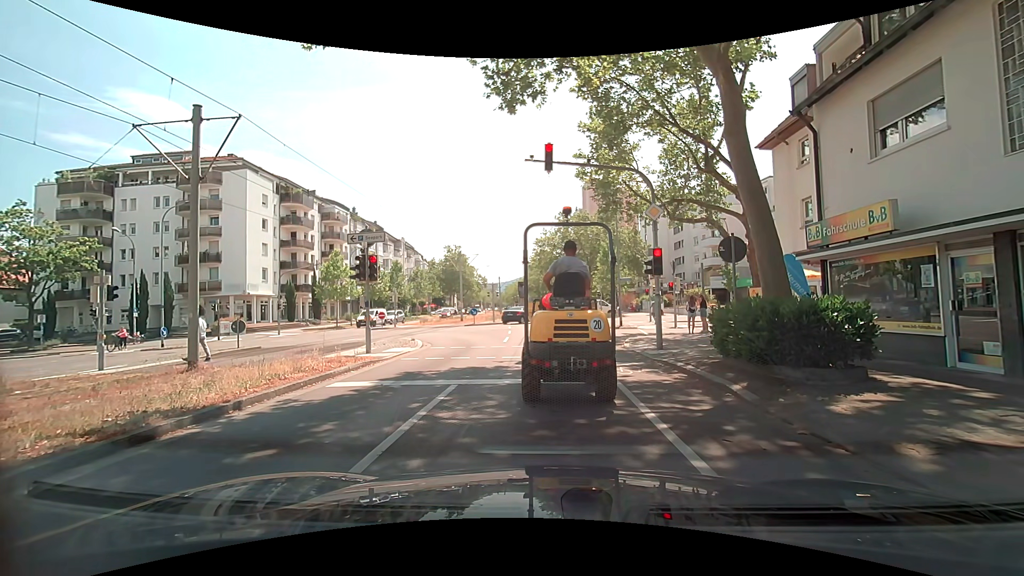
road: tertiary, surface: asphalt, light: Day
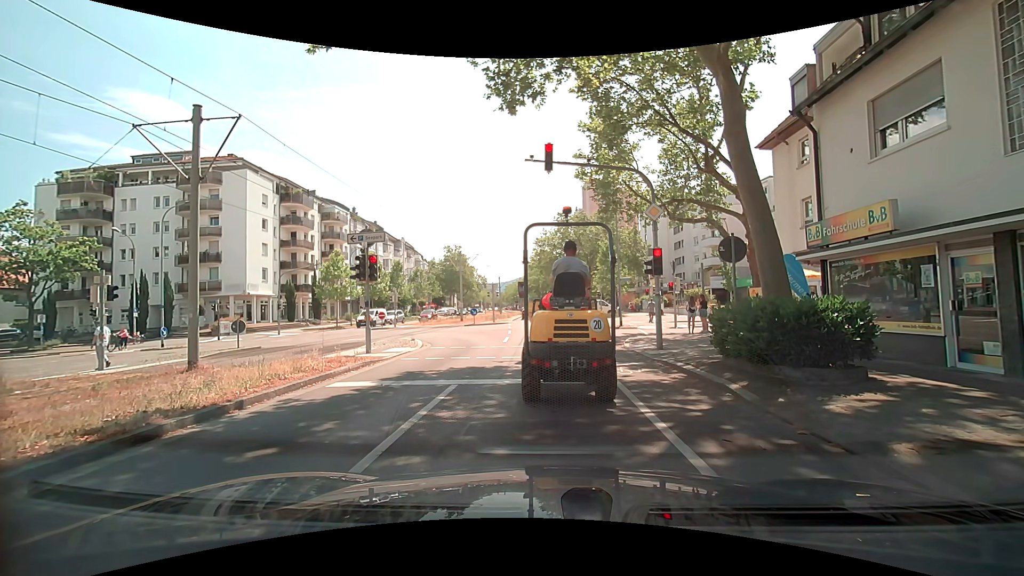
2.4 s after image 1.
(0.0, 0.0) m; 0°
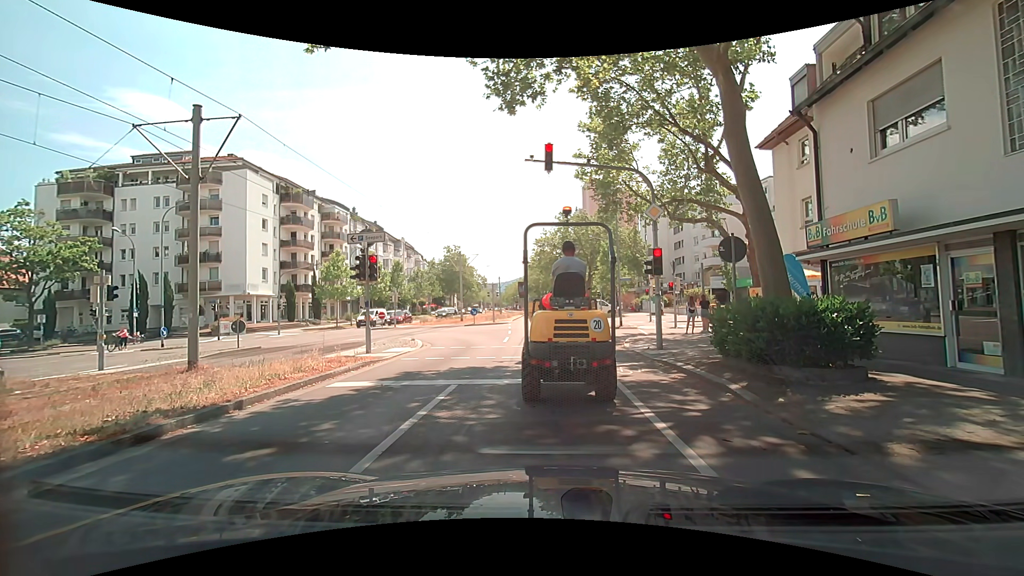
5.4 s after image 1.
(0.0, 0.0) m; 0°
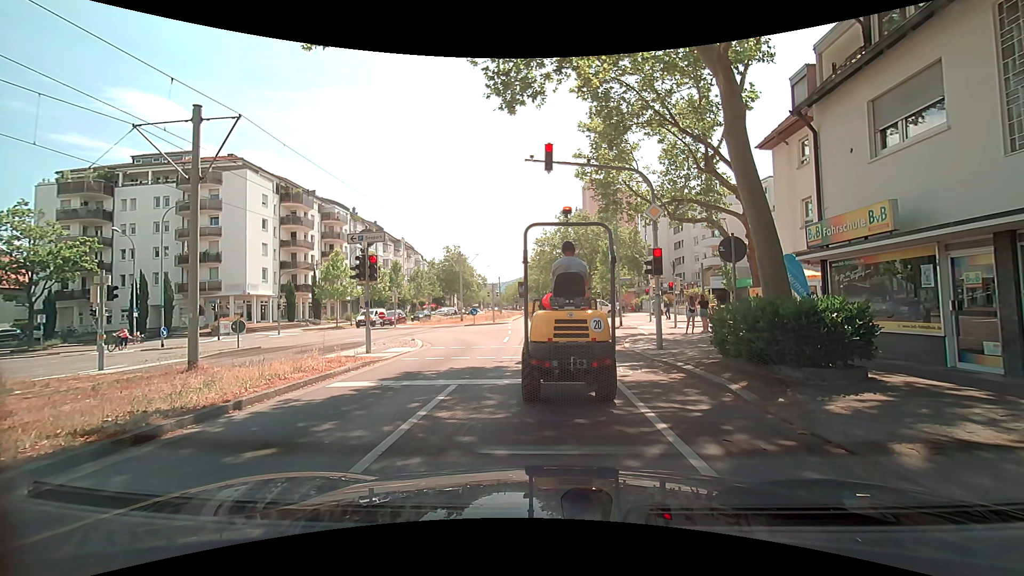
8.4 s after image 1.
(0.0, 0.0) m; 0°
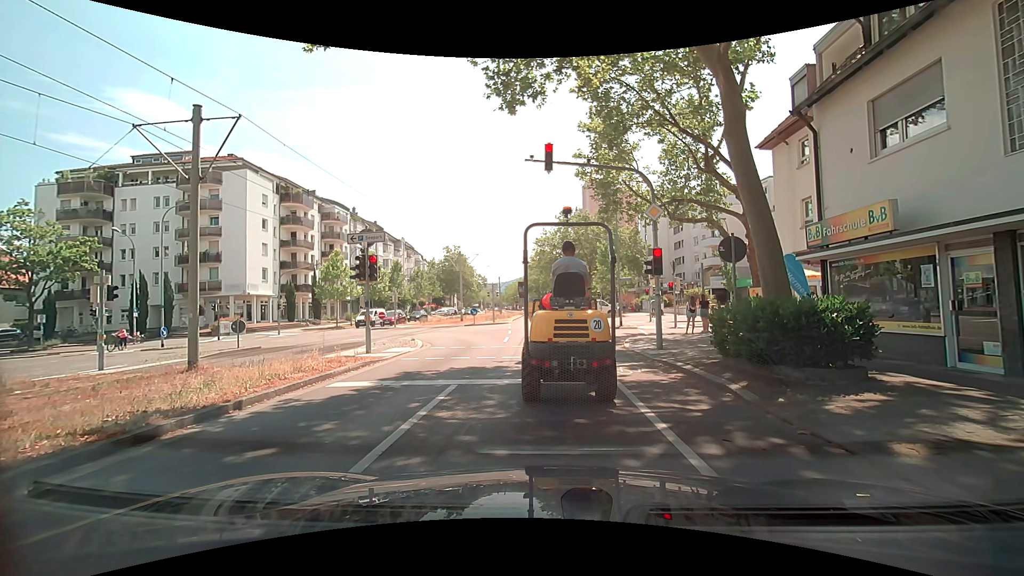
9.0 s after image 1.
(0.0, 0.0) m; 0°
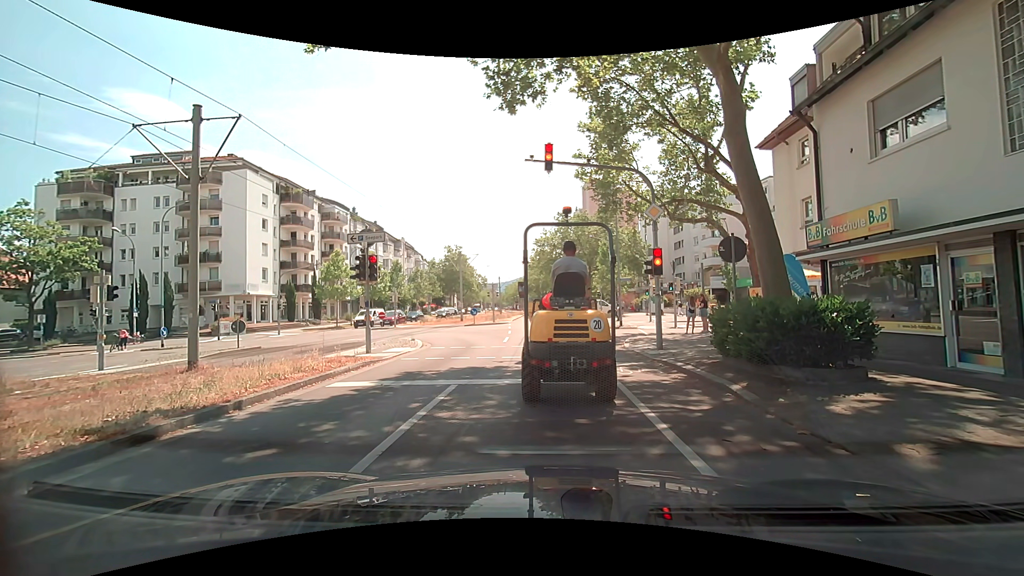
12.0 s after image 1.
(0.0, 0.0) m; 0°
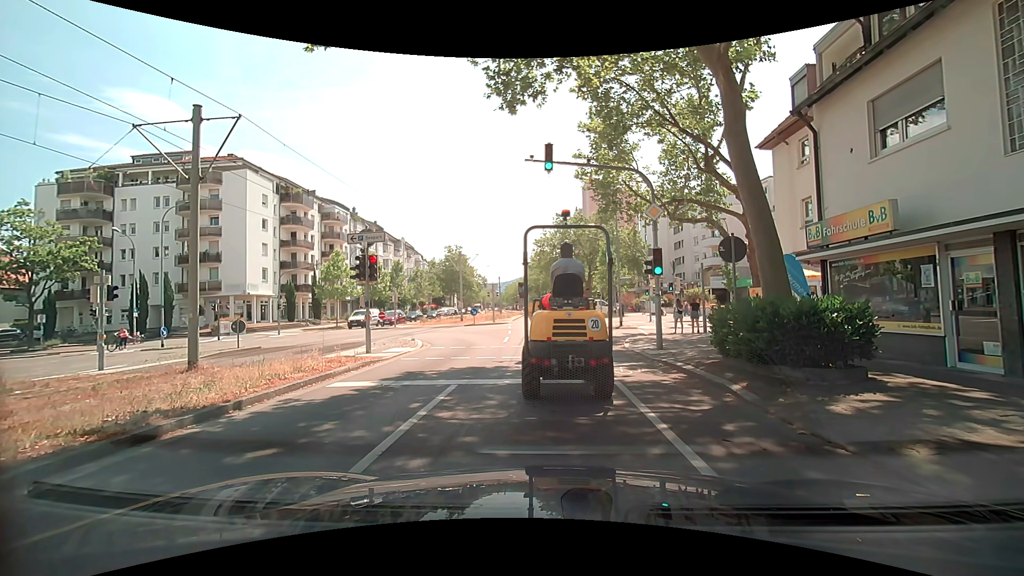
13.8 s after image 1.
(0.0, 0.0) m; 0°
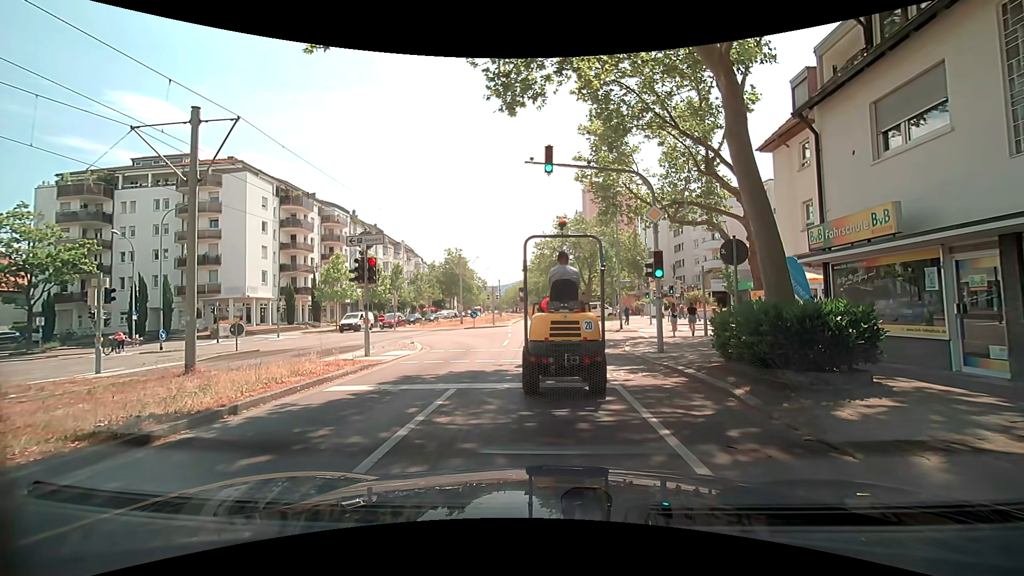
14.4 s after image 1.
(0.0, +0.1) m; 0°
(0, +10) (0, +20) (0, +30) (0, +40) (0, +50) (0, +60) (0, +70) (0, +80) (0, +90) (+1, +100) m
